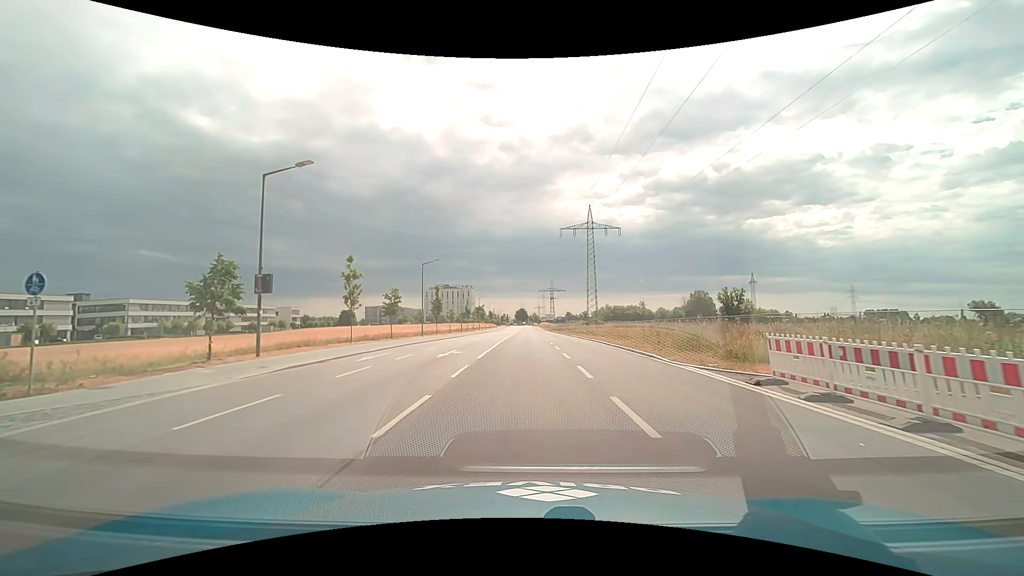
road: tertiary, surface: asphalt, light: Day
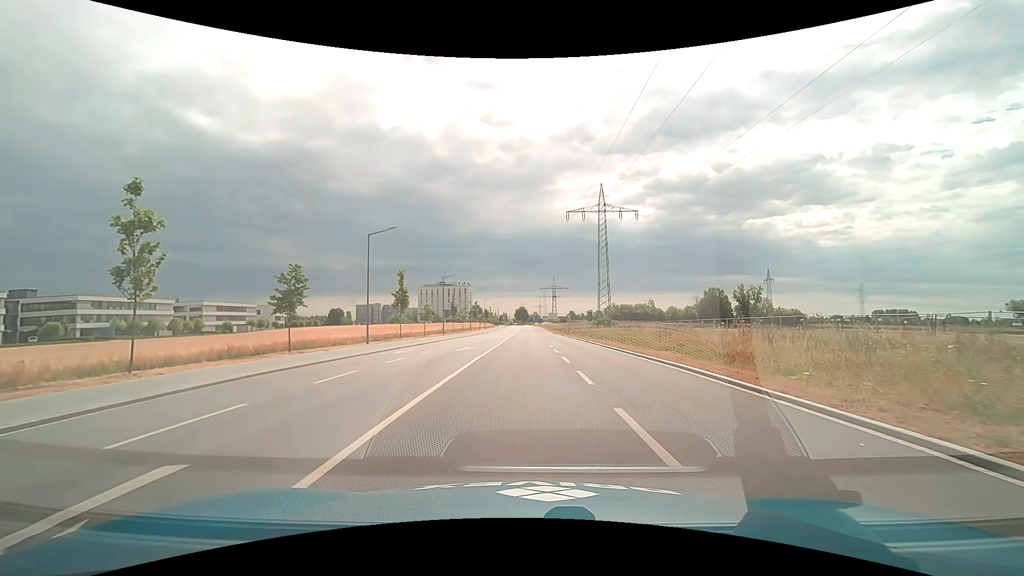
(0.0, +19.1) m; 0°
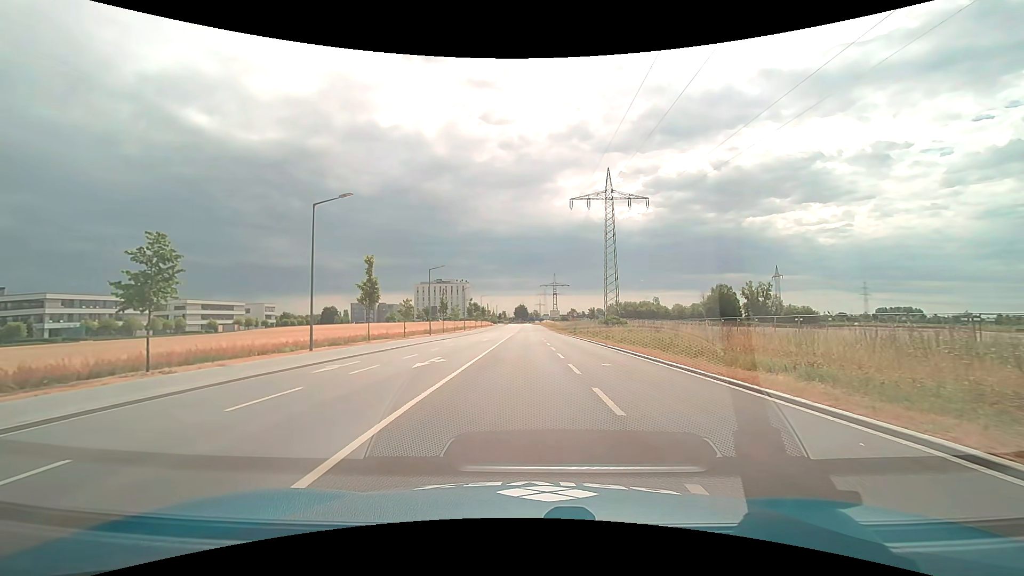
(0.0, +9.6) m; 0°
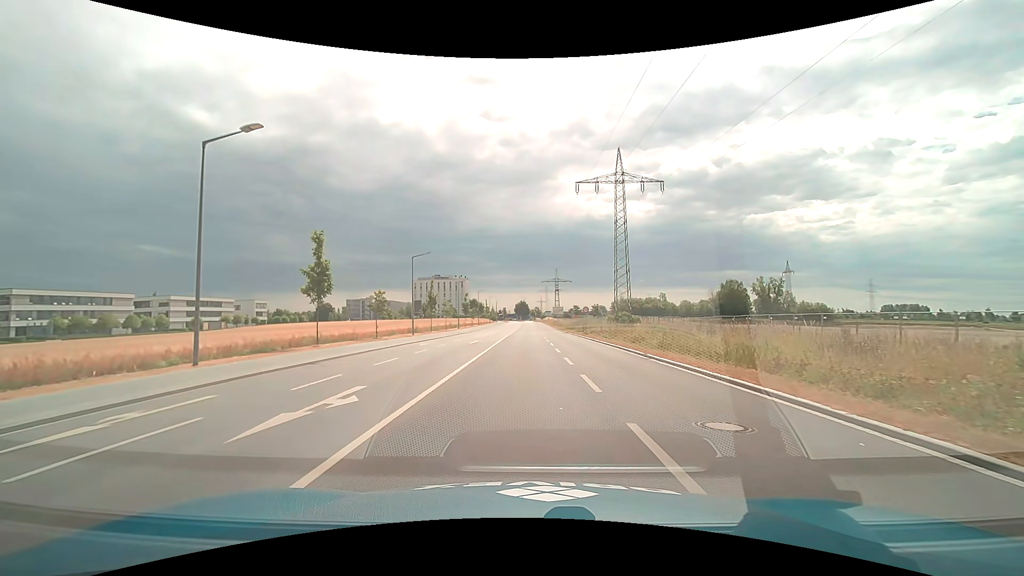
(0.0, +9.7) m; 0°
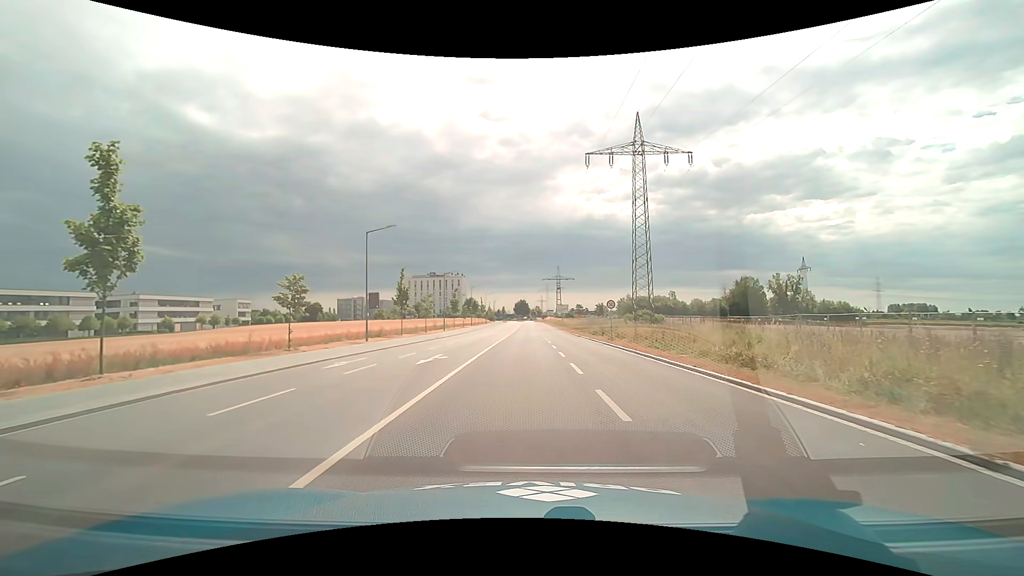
(-0.1, +14.9) m; 0°
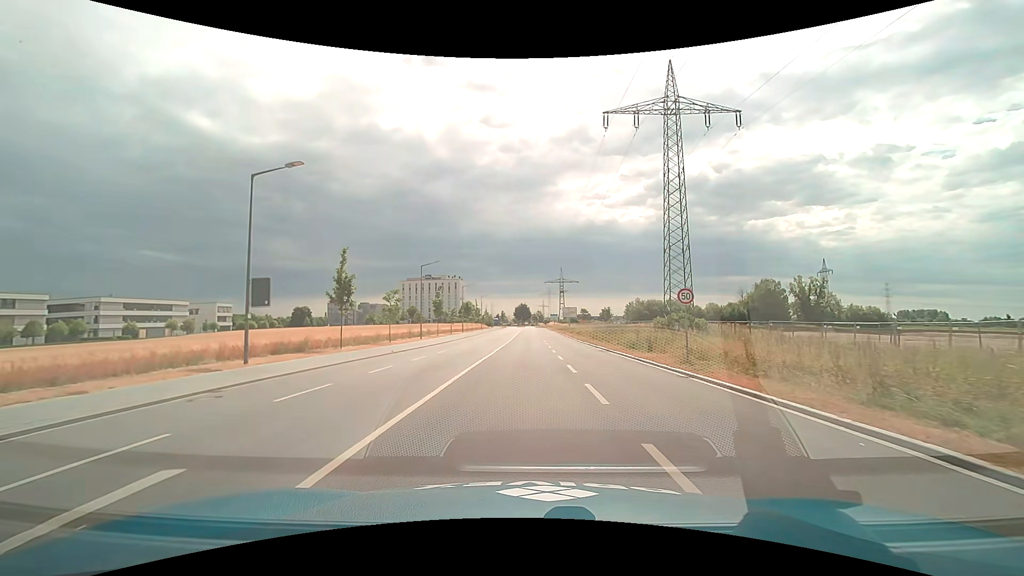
(0.0, +16.2) m; 0°
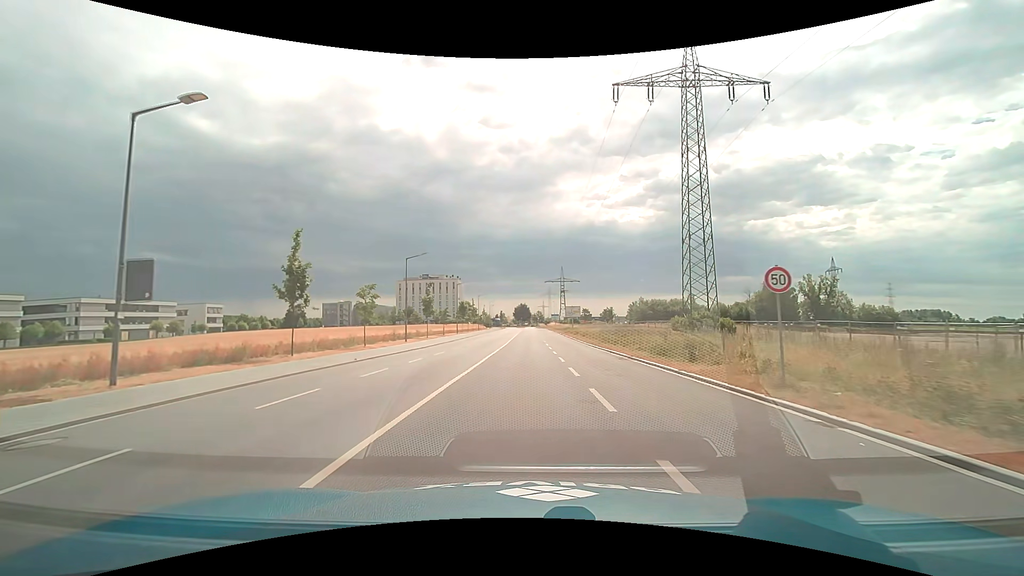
(0.0, +7.0) m; 0°
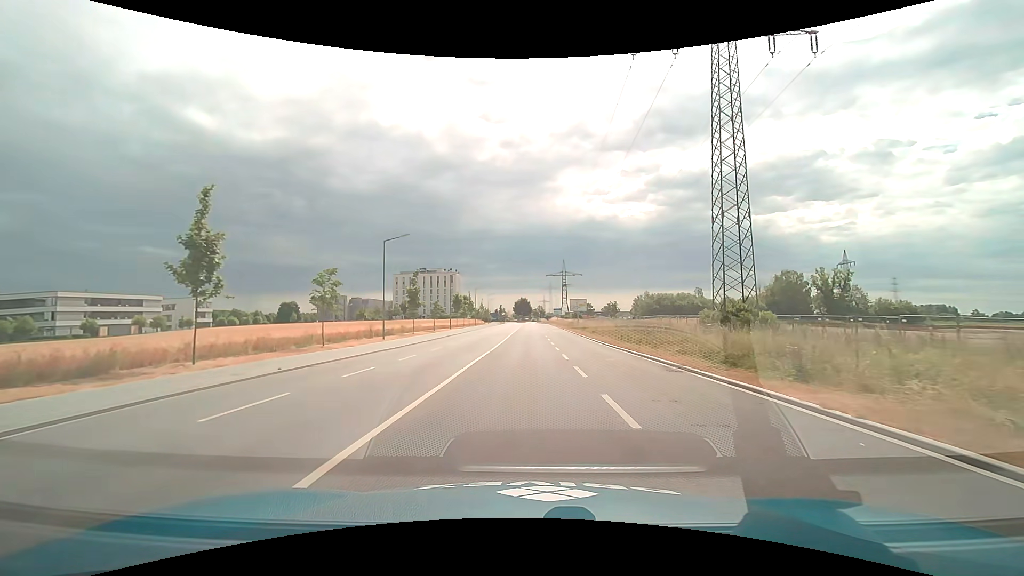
(0.0, +7.8) m; 0°
(0, +10) (0, +20) (0, +30) (0, +40) (0, +50) (0, +60) (0, +70) (0, +80) (0, +90) (0, +100) m
